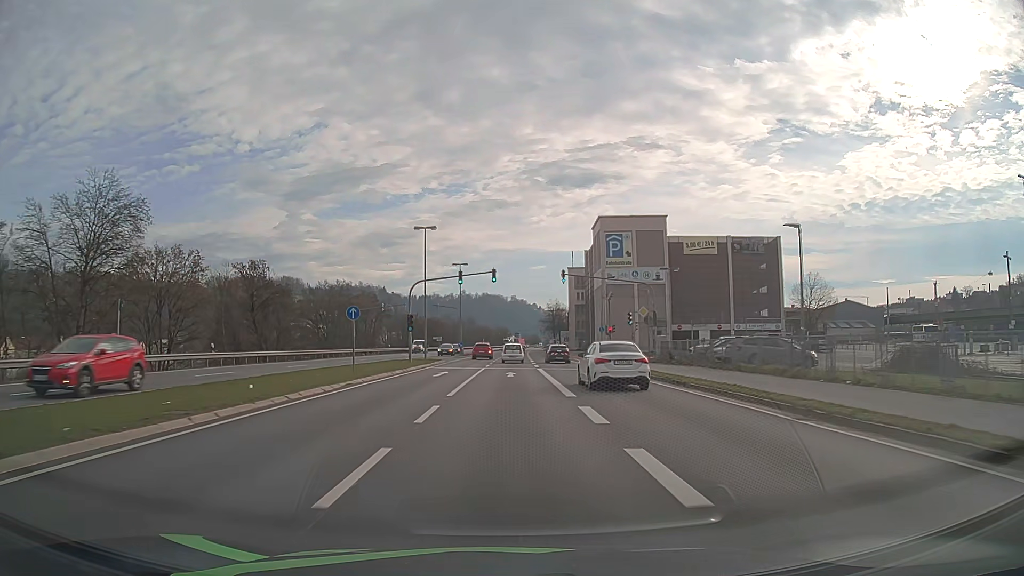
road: primary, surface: asphalt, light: Day
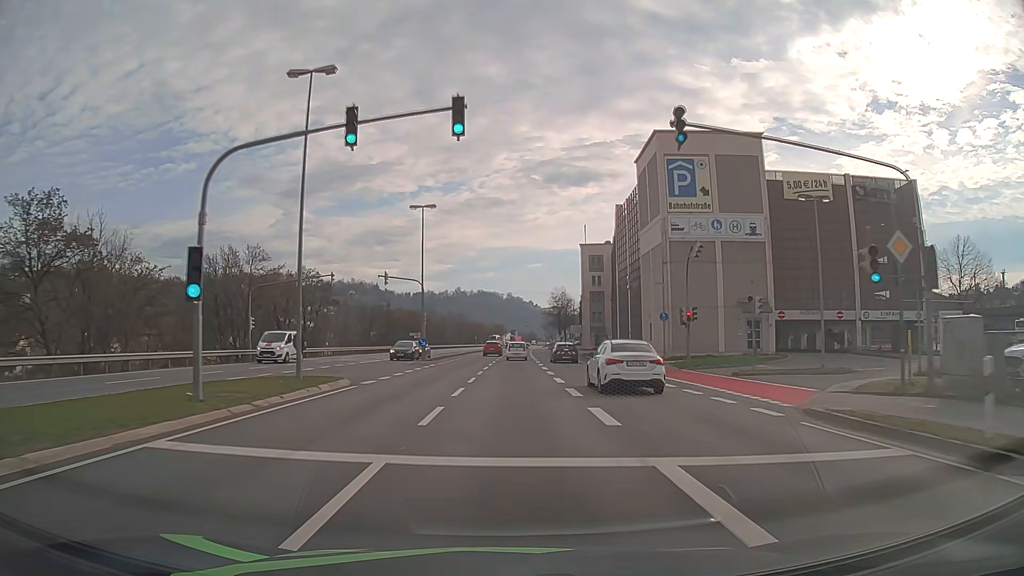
(0.0, +31.1) m; 0°
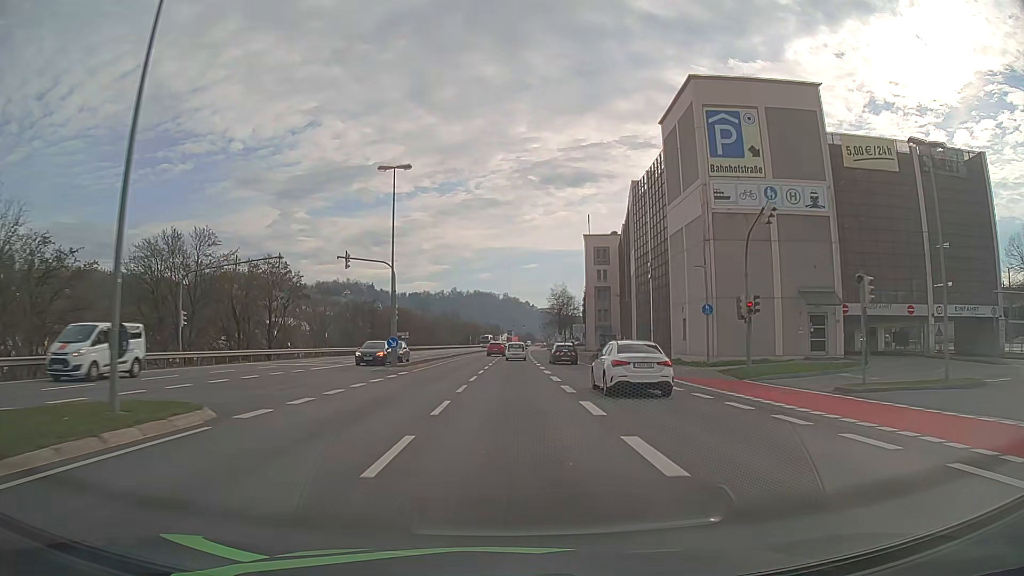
(0.0, +10.4) m; 0°
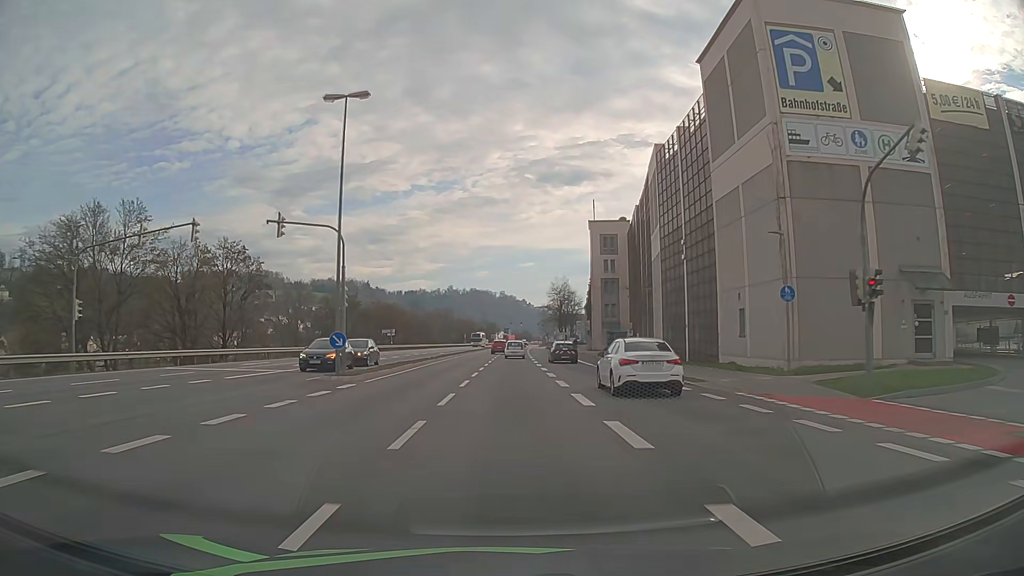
(0.0, +10.4) m; 0°
